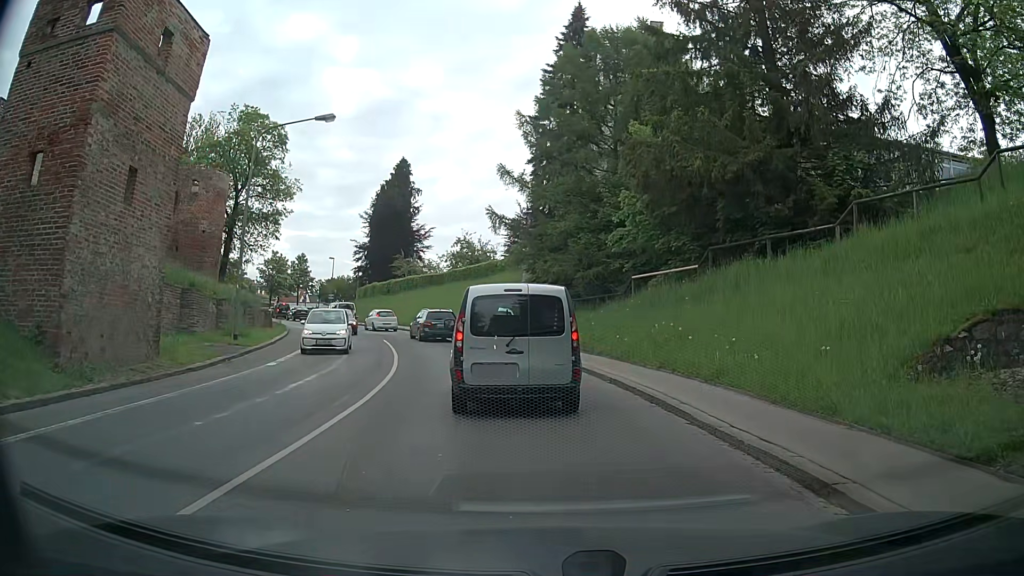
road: secondary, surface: asphalt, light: Day
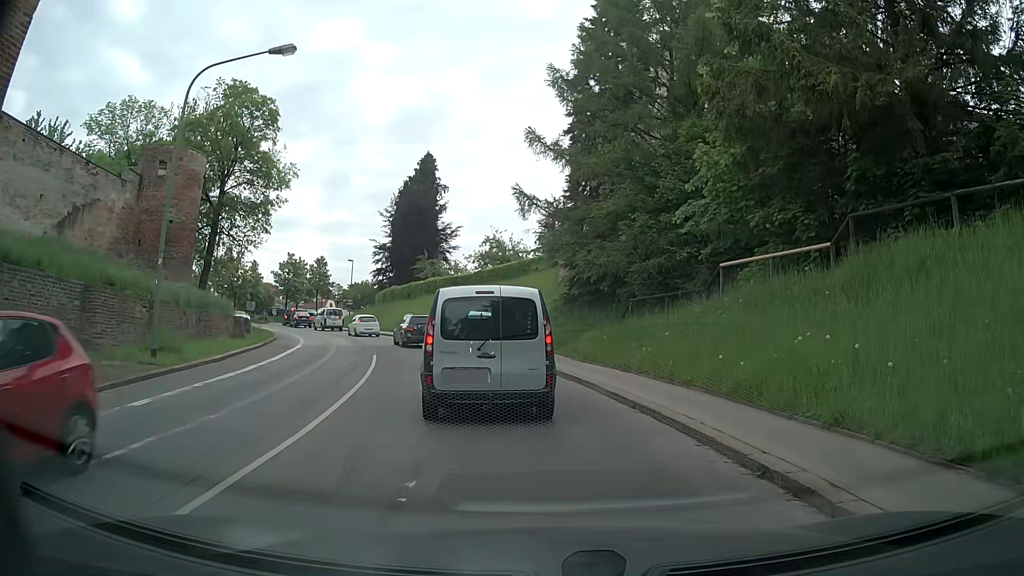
(-0.1, +8.1) m; -2°
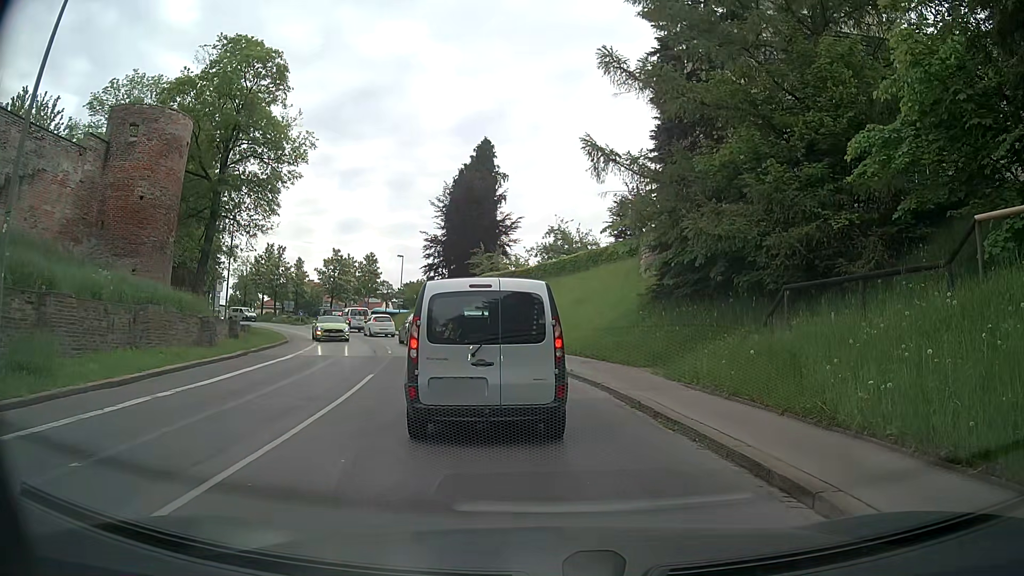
(-0.5, +8.4) m; -7°
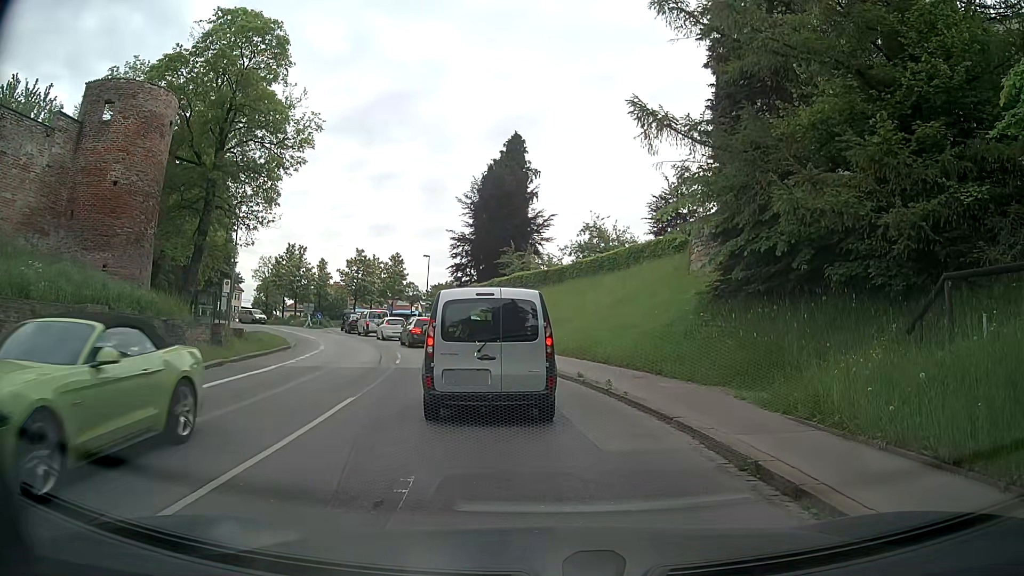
(-0.1, +4.3) m; -3°
